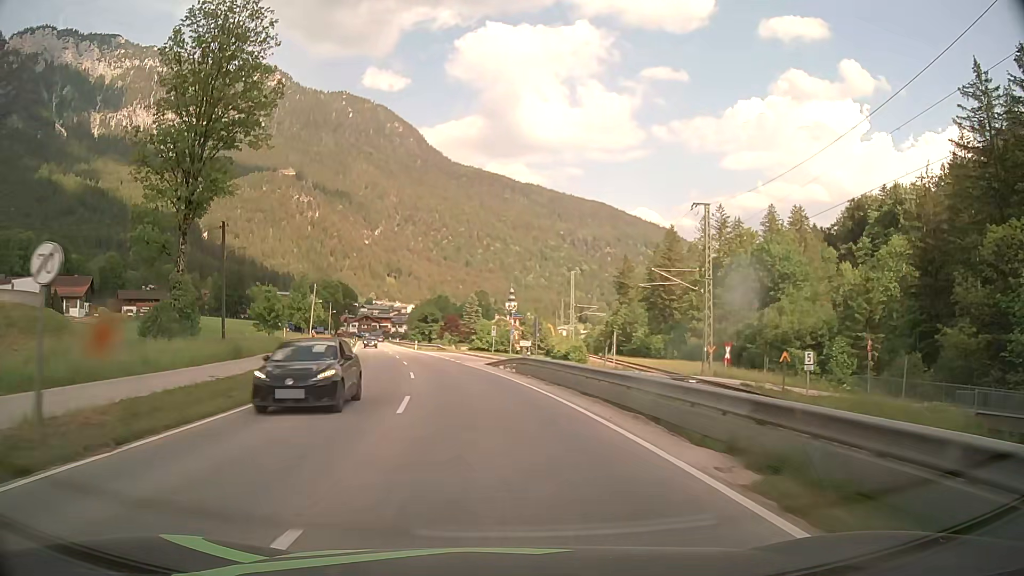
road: primary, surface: asphalt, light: Day
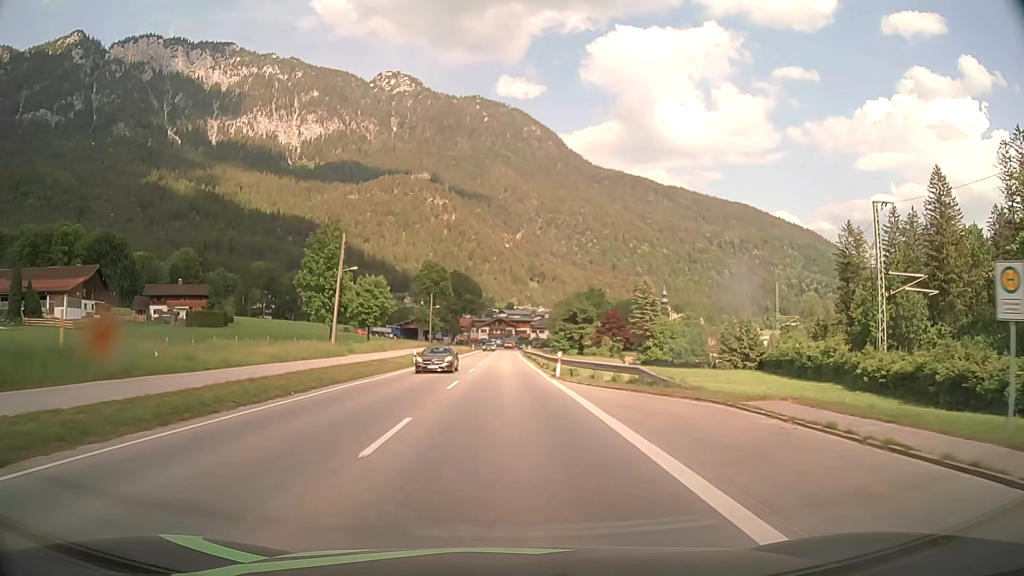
(-7.0, +53.3) m; -13°
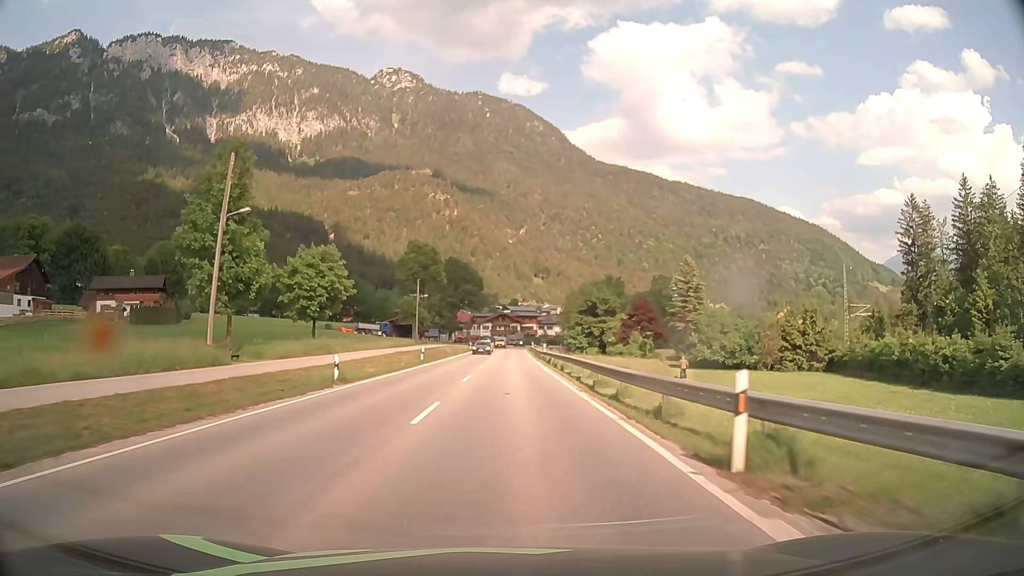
(-0.1, +21.5) m; 0°
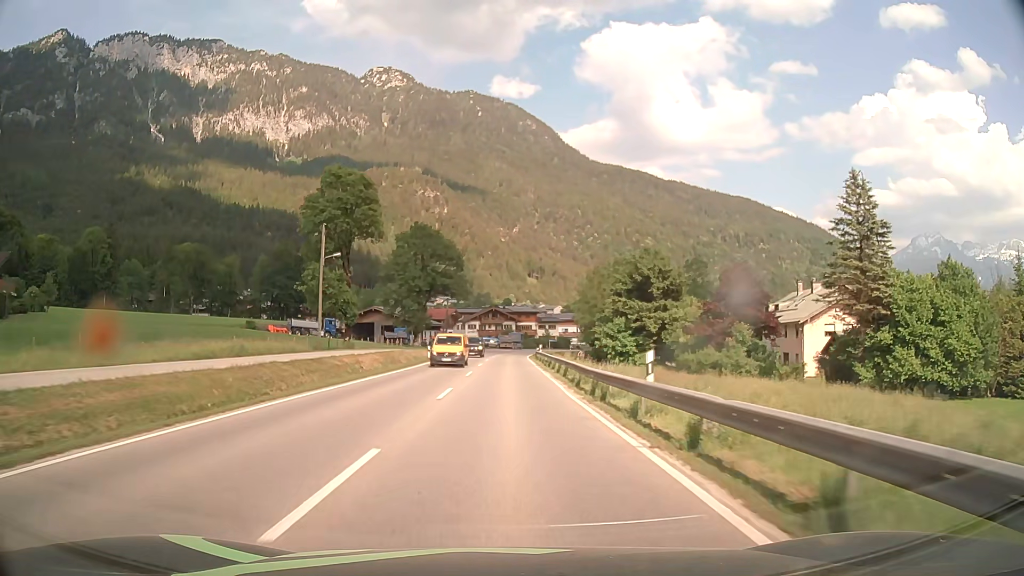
(+0.3, +43.0) m; 0°
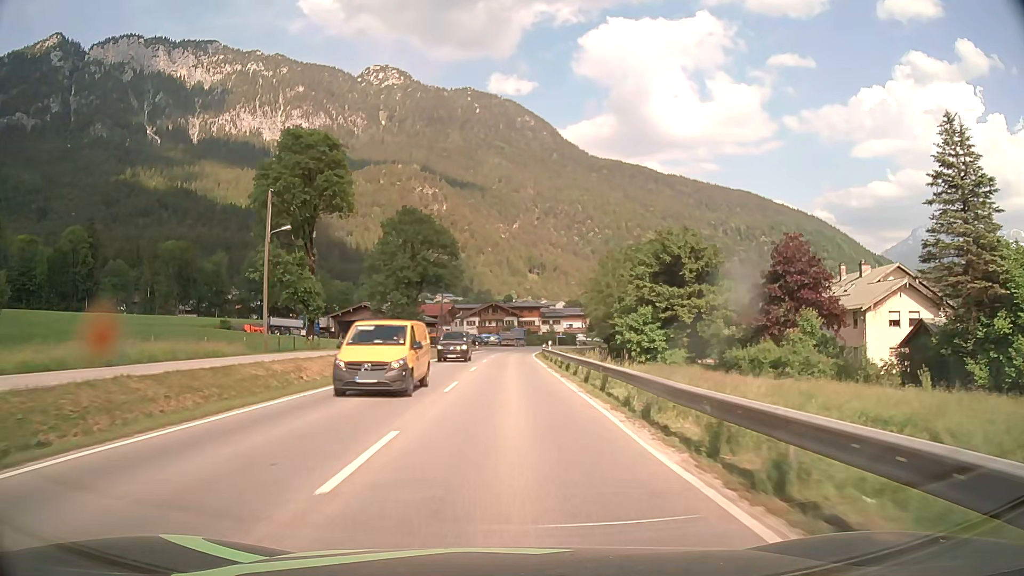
(0.0, +10.7) m; 0°
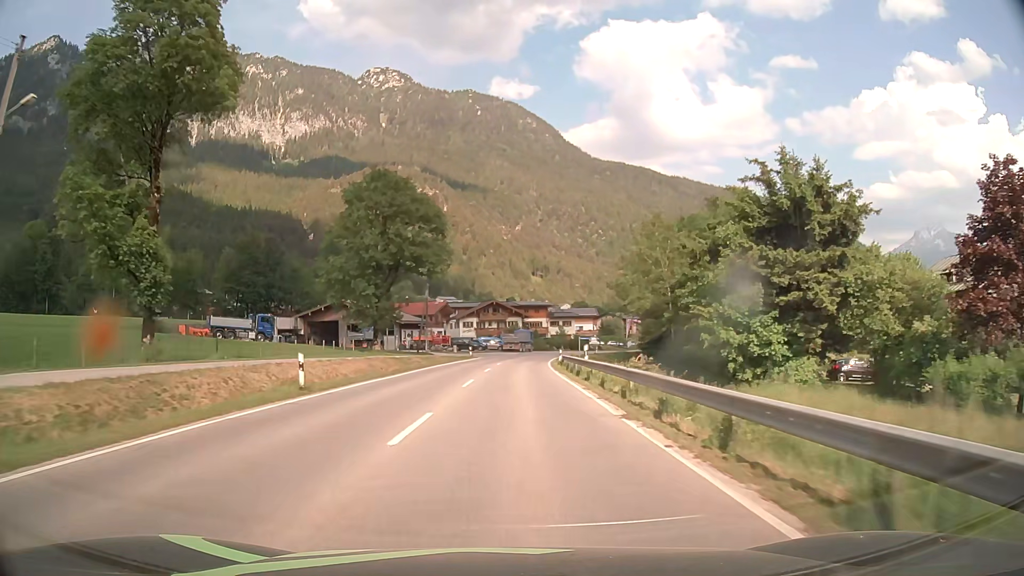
(0.0, +21.5) m; 0°
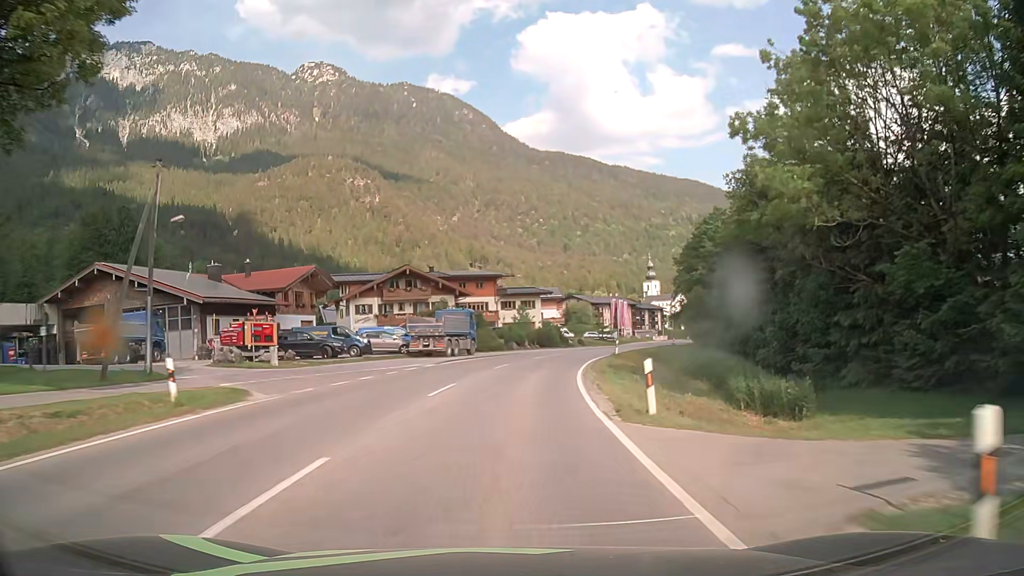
(+1.6, +53.6) m; +5°
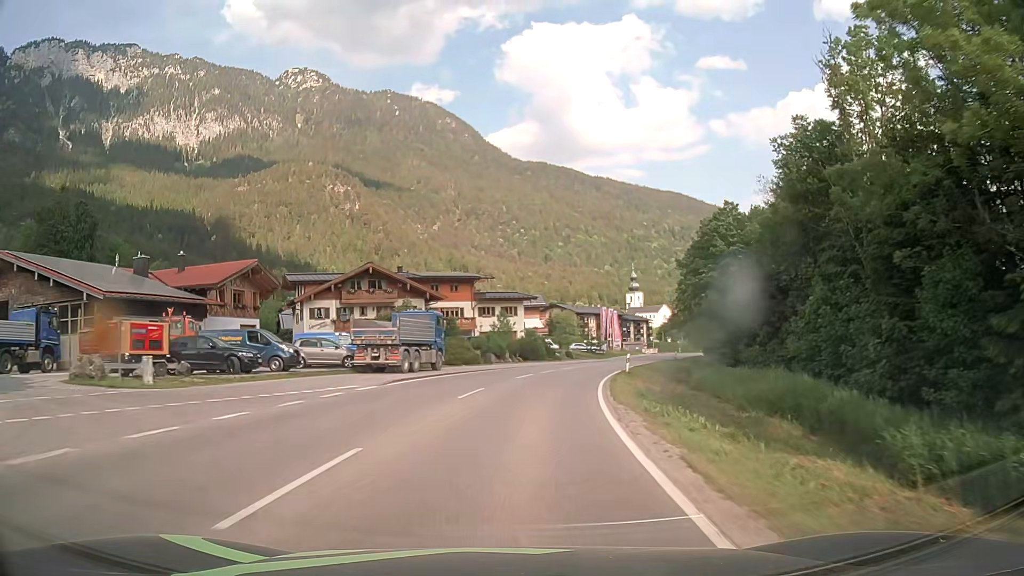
(+0.1, +10.8) m; +2°
(0, +10) (+1, +20) (+2, +30) (+5, +40) (+7, +49) (+10, +59) (+14, +68) (+17, +78) (+21, +87) (+24, +96) m
